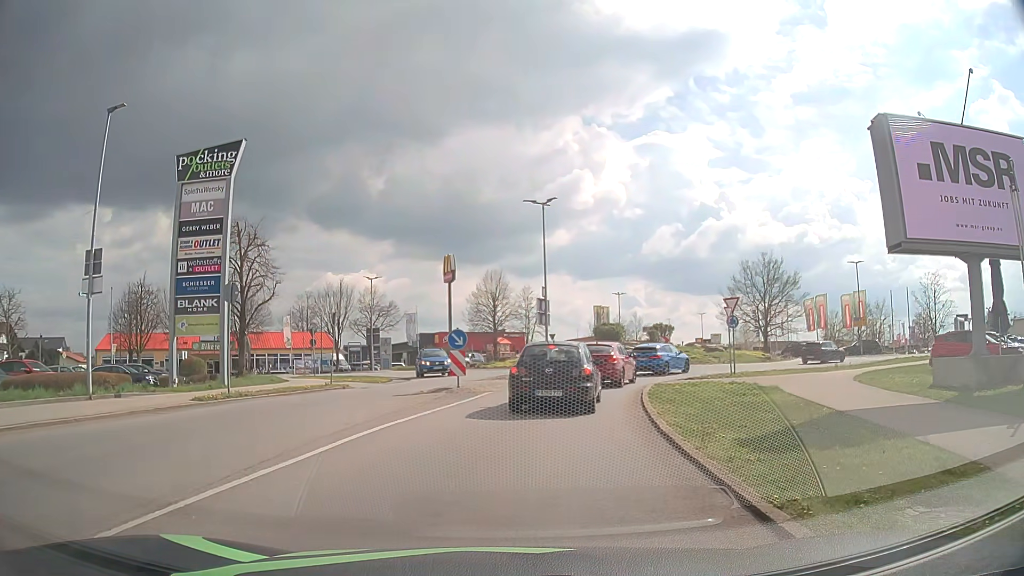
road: secondary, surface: asphalt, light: Day
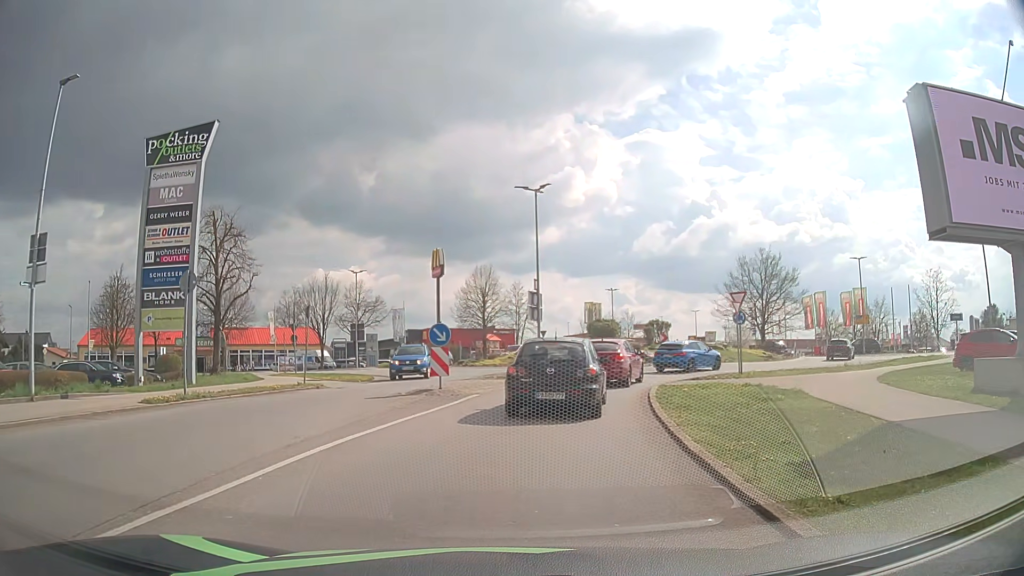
(0.0, +2.3) m; 0°
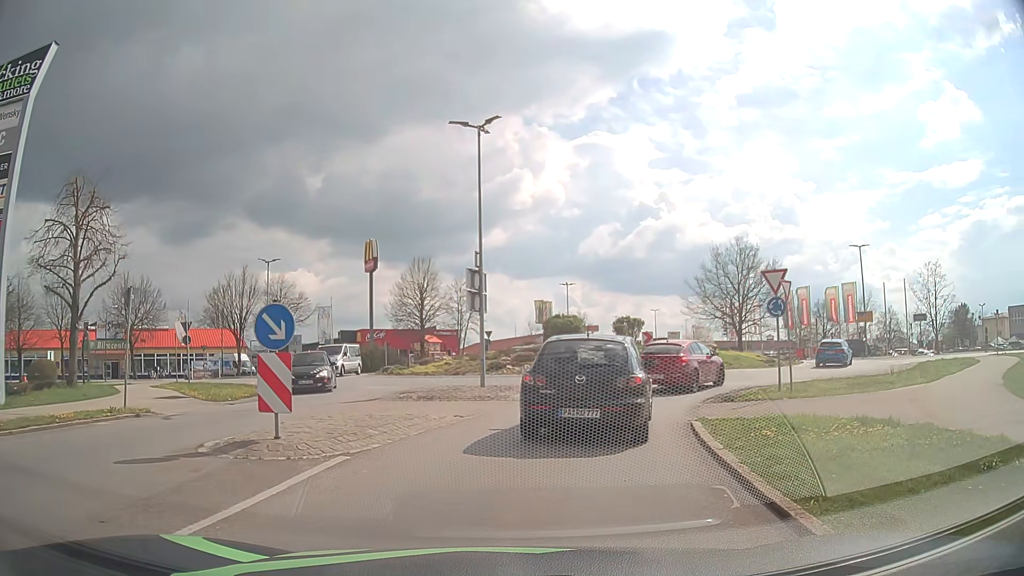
(+0.5, +9.1) m; +5°
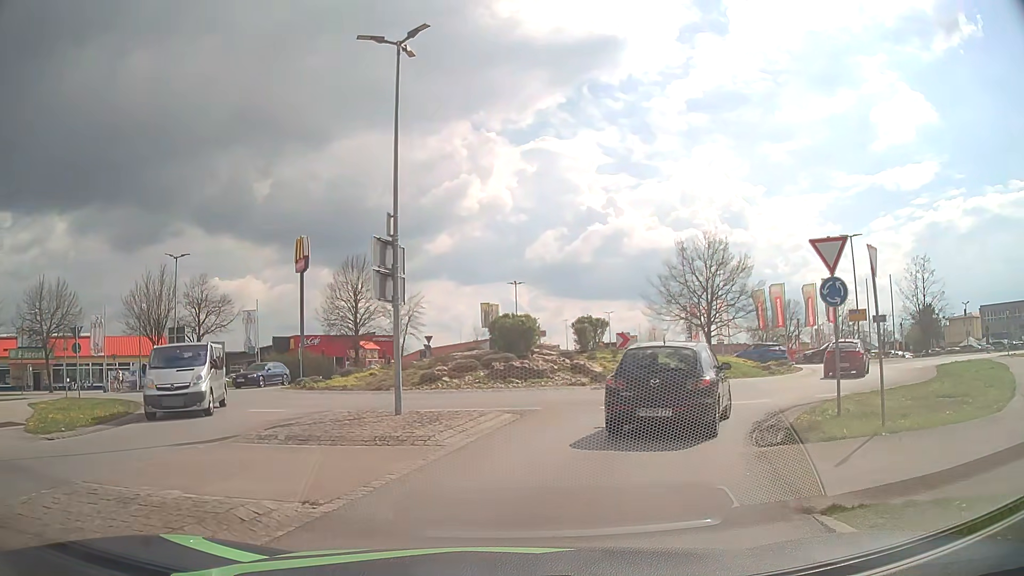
(+0.3, +6.7) m; +5°
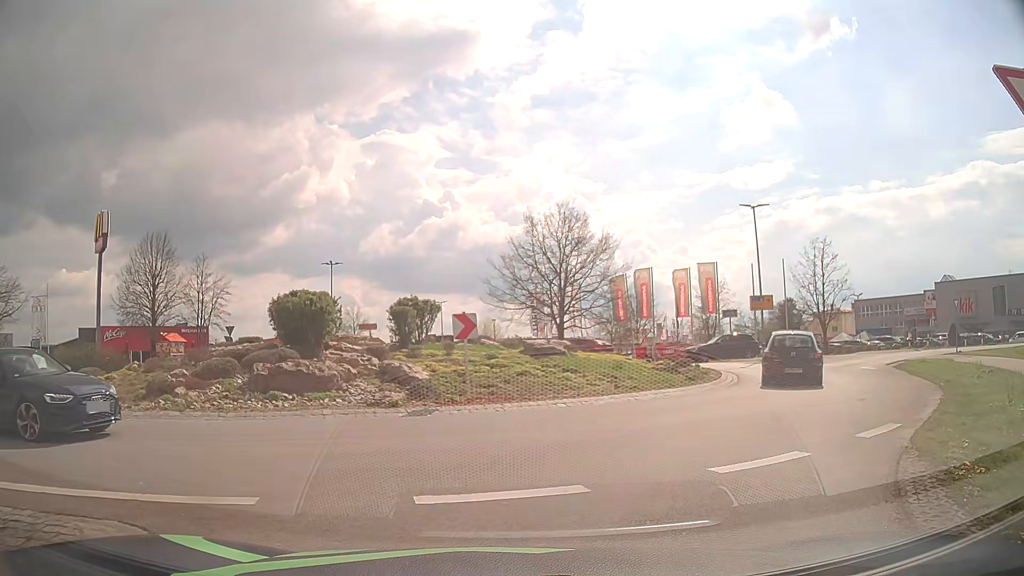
(+1.0, +9.6) m; +14°
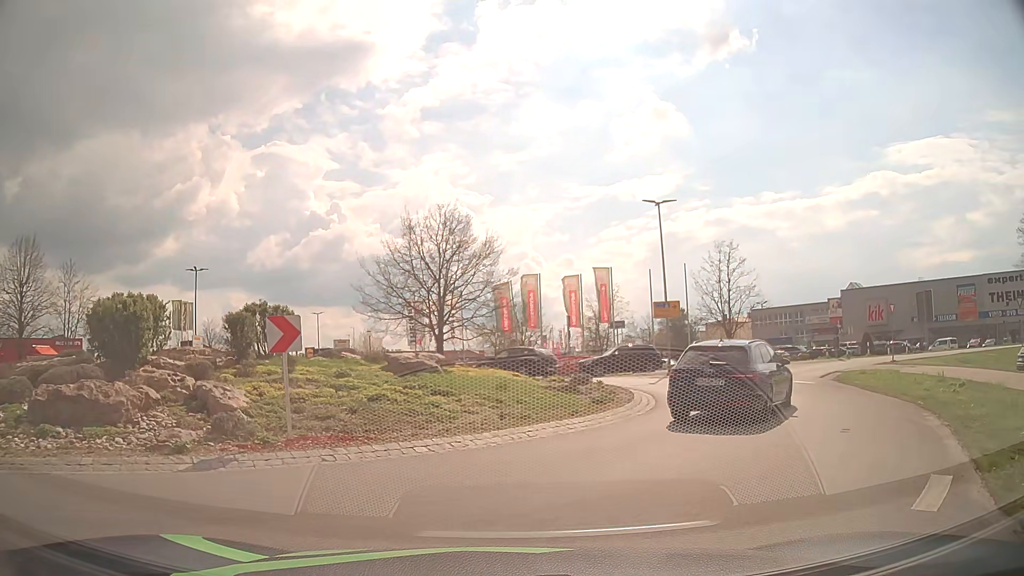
(+0.4, +4.2) m; +10°
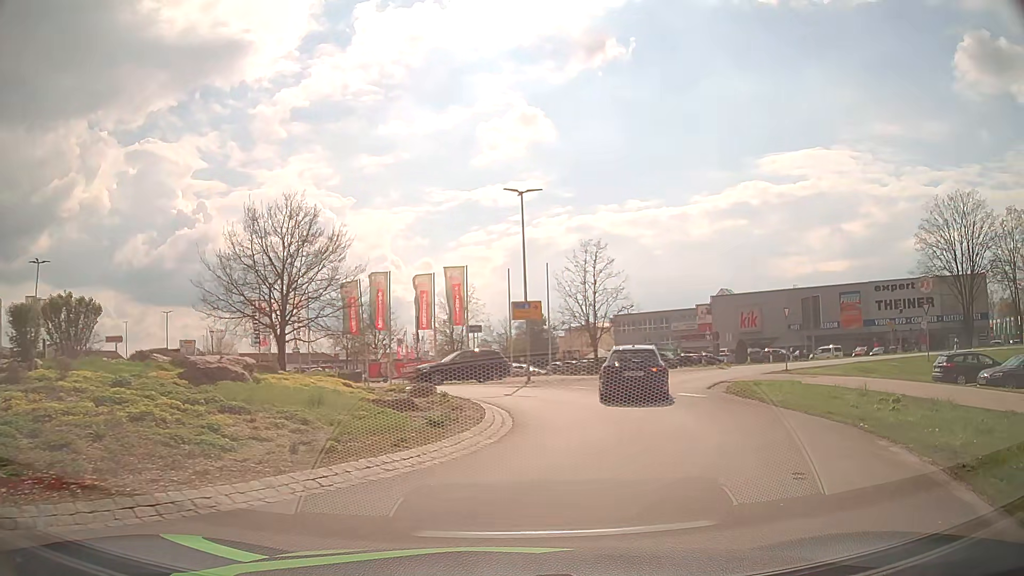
(+0.4, +3.7) m; +11°
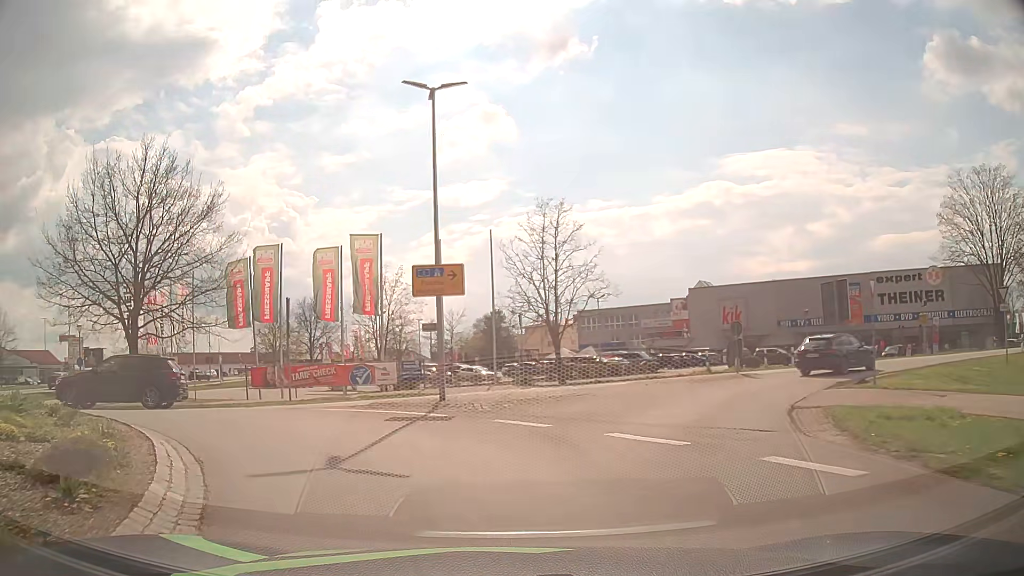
(+1.9, +12.6) m; +6°
(-2, +10) (-9, +17) (-19, +20) (-28, +24) (-34, +31) (-38, +40) (-41, +50) (-42, +60) (-44, +70) (-44, +80) m
